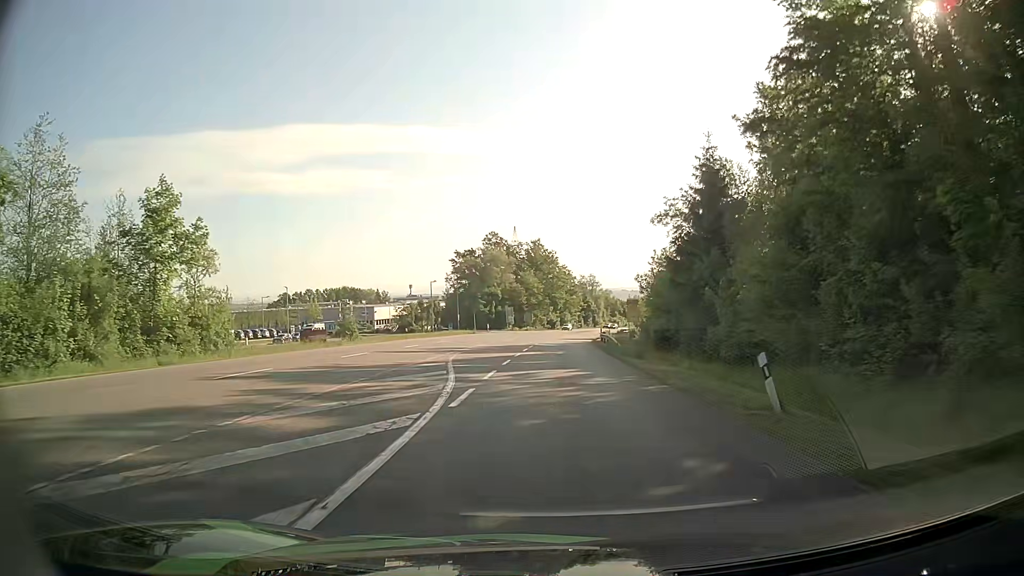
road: secondary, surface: asphalt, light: Day
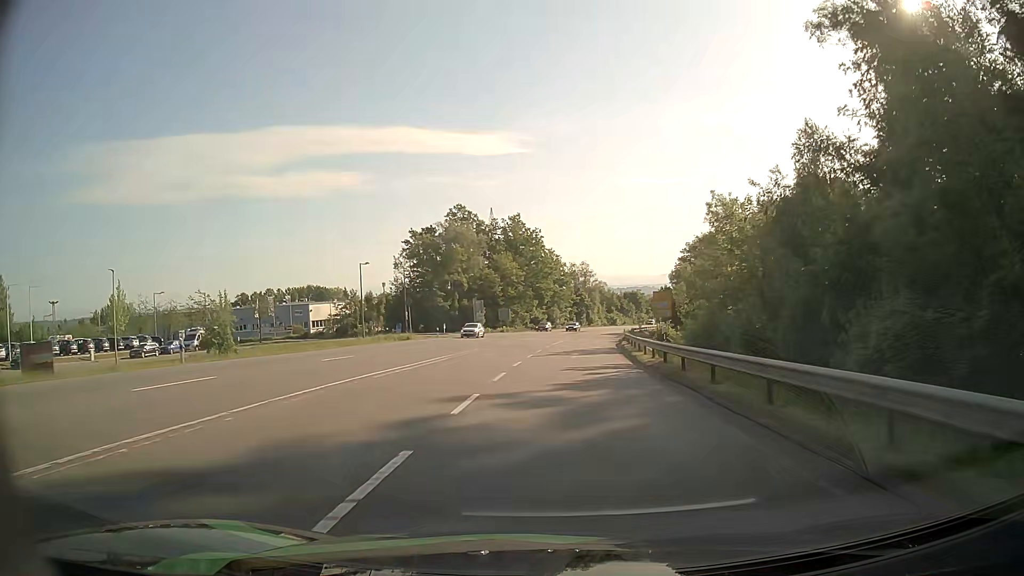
(+0.3, +36.6) m; +1°
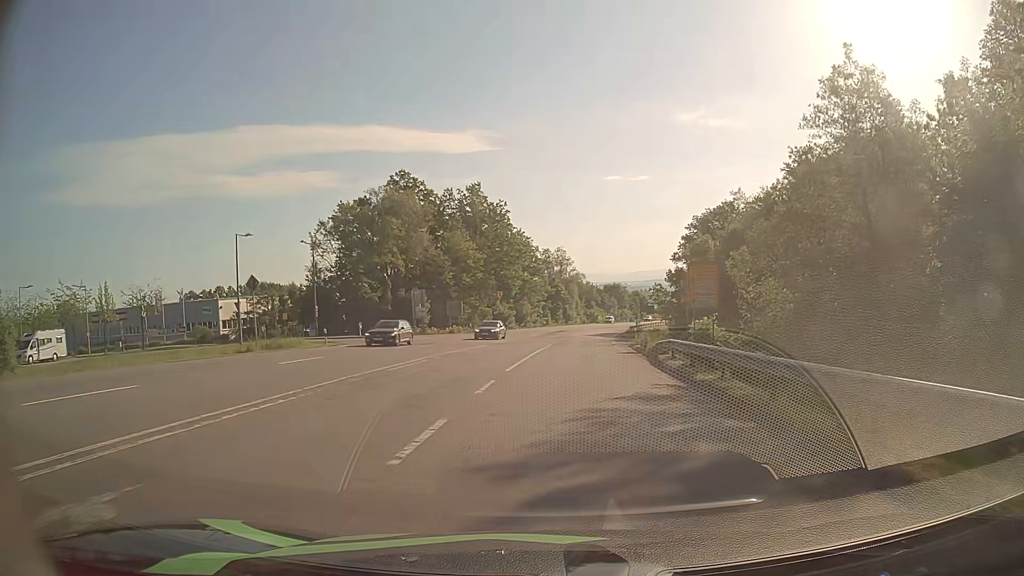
(+0.7, +27.2) m; +3°
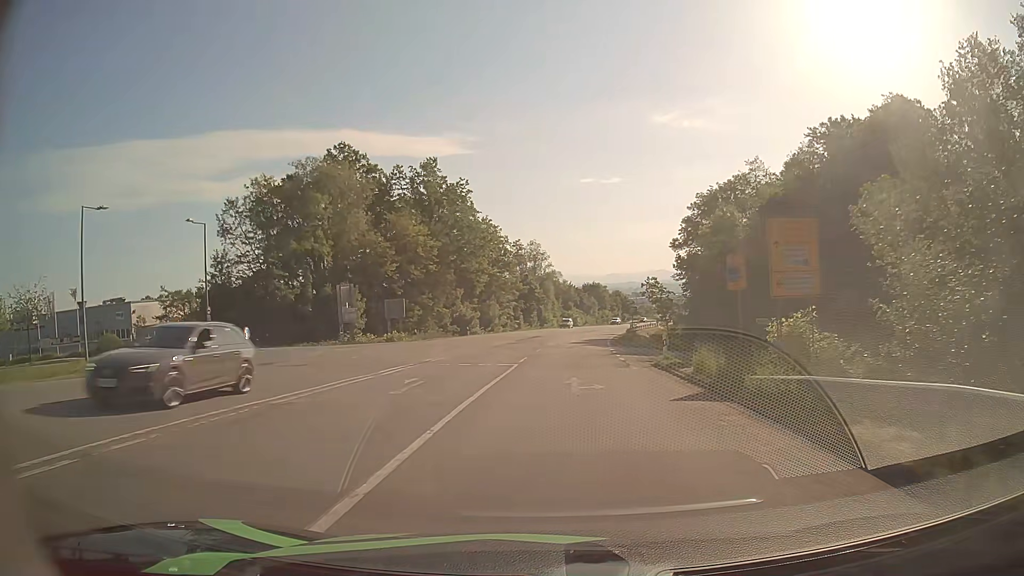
(+0.3, +18.1) m; +2°
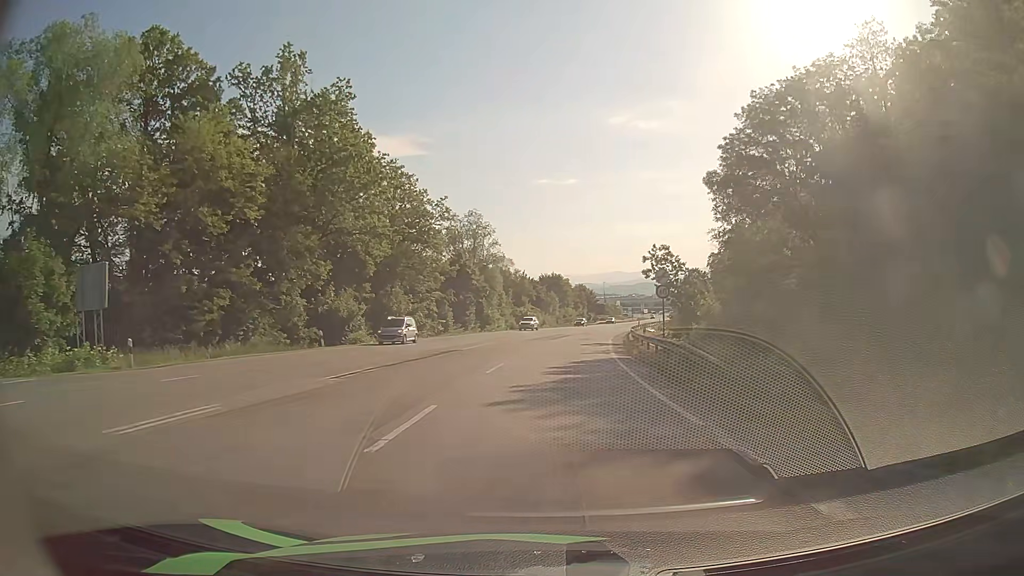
(+1.3, +35.9) m; +4°
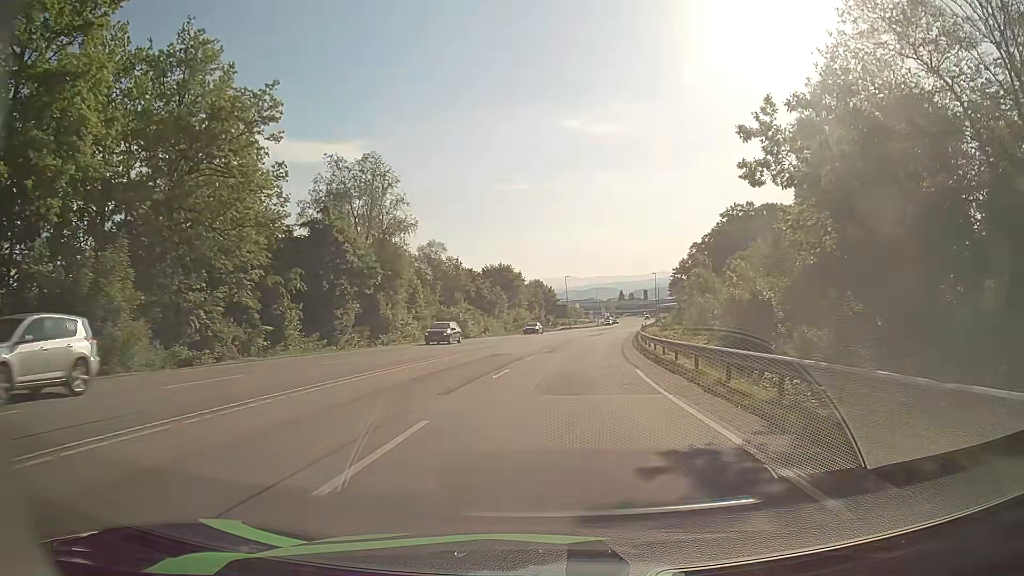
(+1.1, +35.4) m; +4°
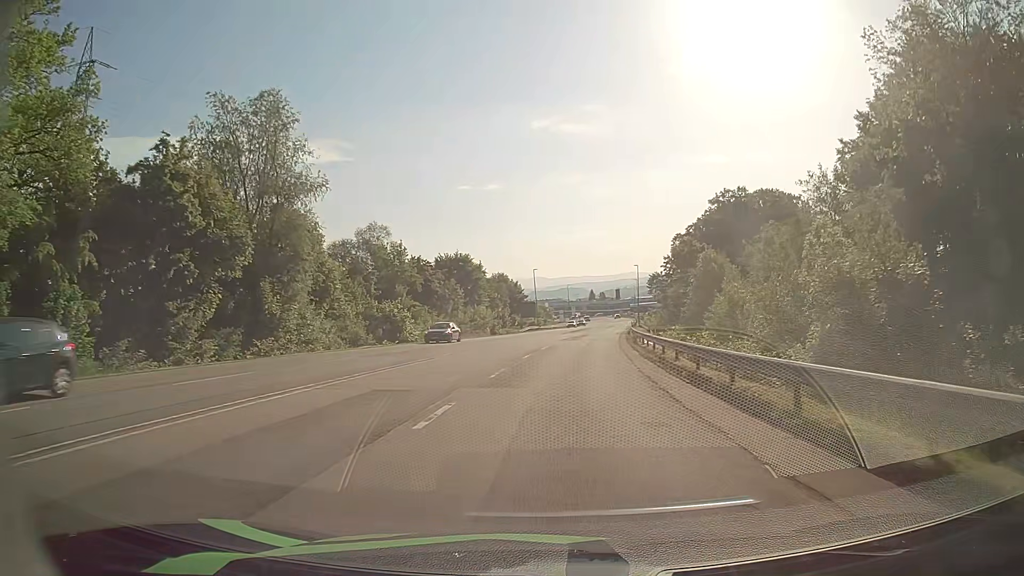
(+0.4, +17.5) m; +3°
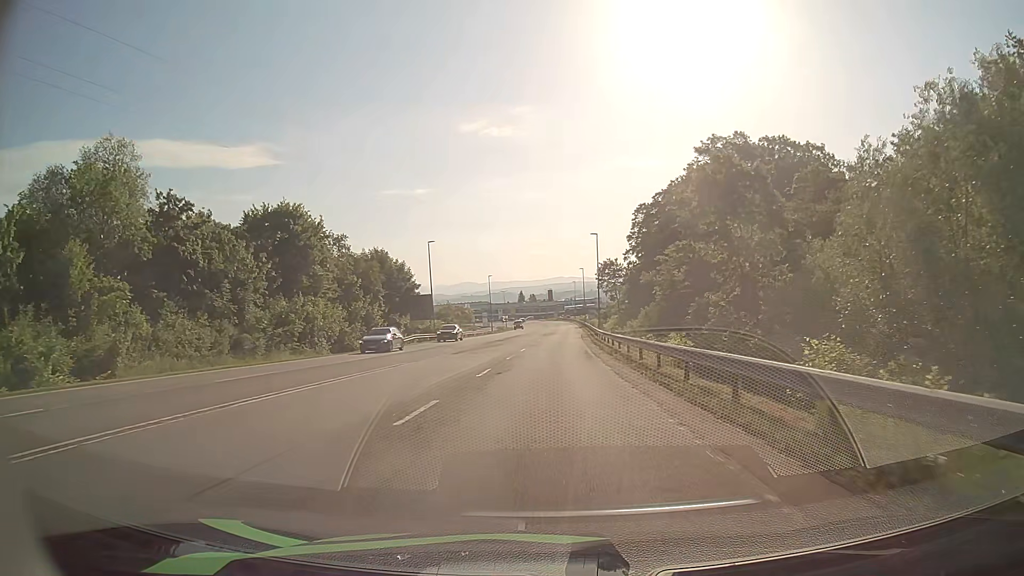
(+2.4, +43.2) m; +6°
(0, +10) (0, +20) (+1, +30) (+1, +40) (+1, +50) (+2, +60) (+2, +70) (+2, +80) (+3, +90) (+3, +100) m
